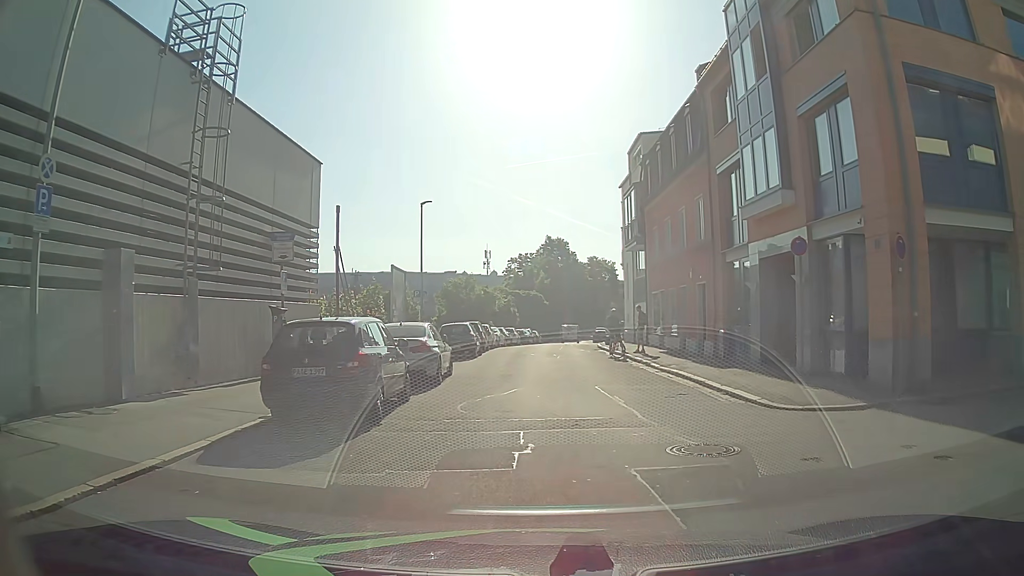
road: residential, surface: asphalt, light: Day
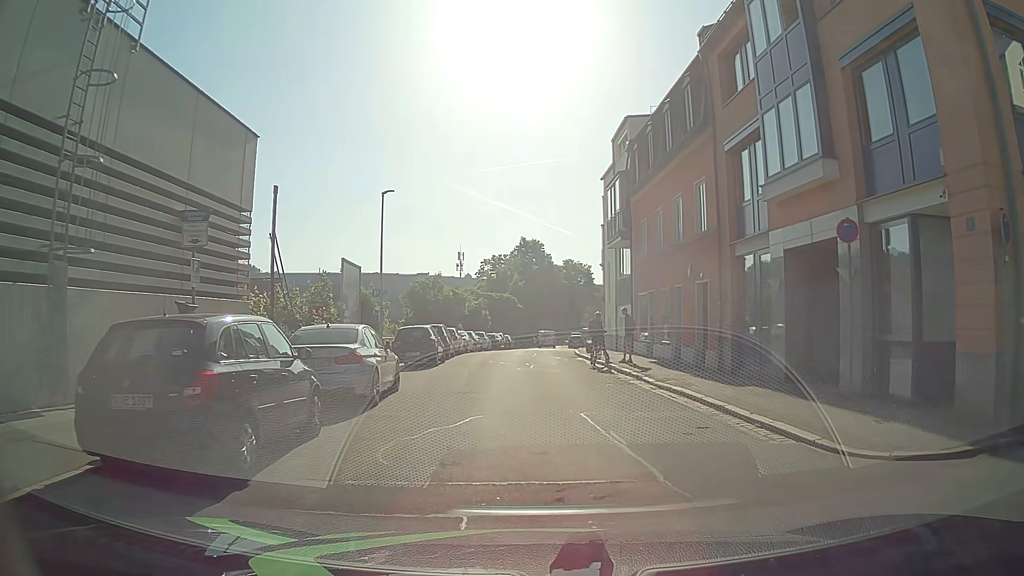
(0.0, +3.8) m; 0°
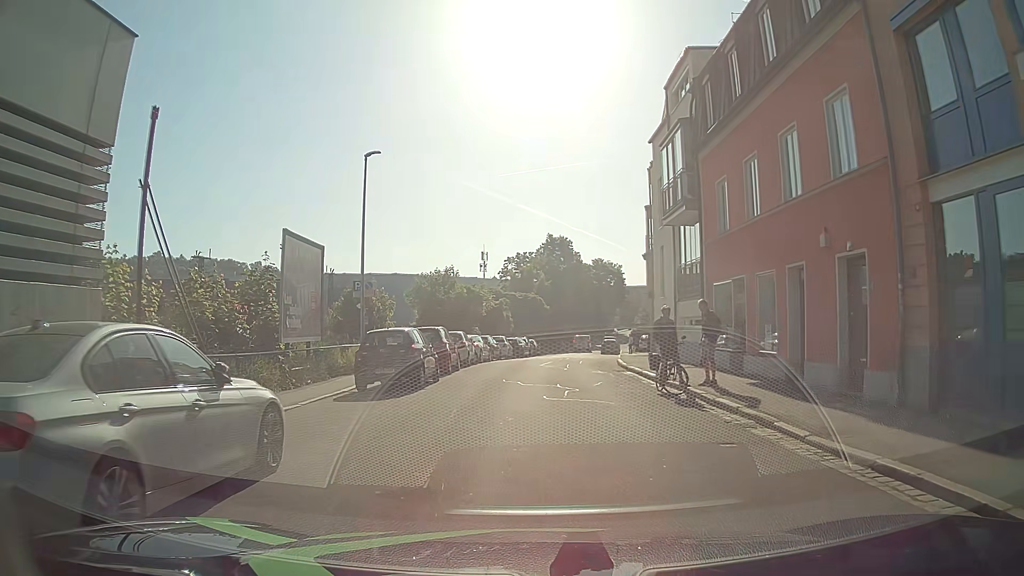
(-0.1, +8.6) m; 0°
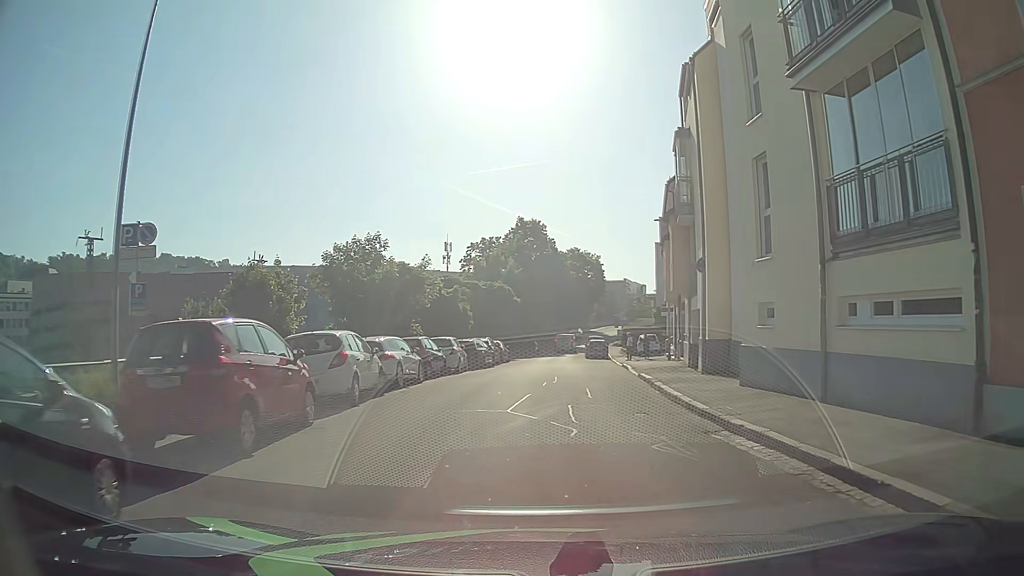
(-0.3, +14.8) m; 0°
